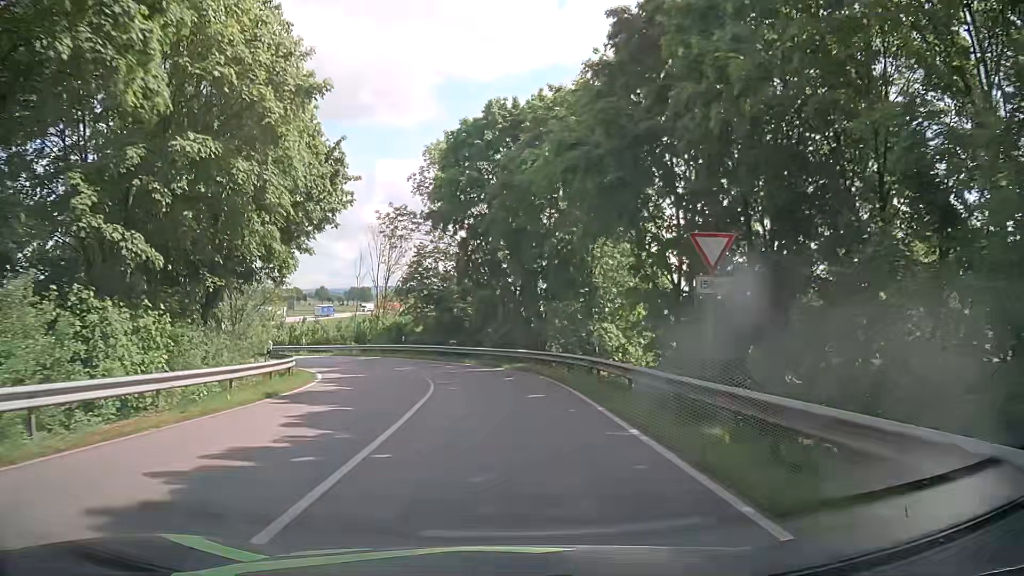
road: primary_link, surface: asphalt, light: Day
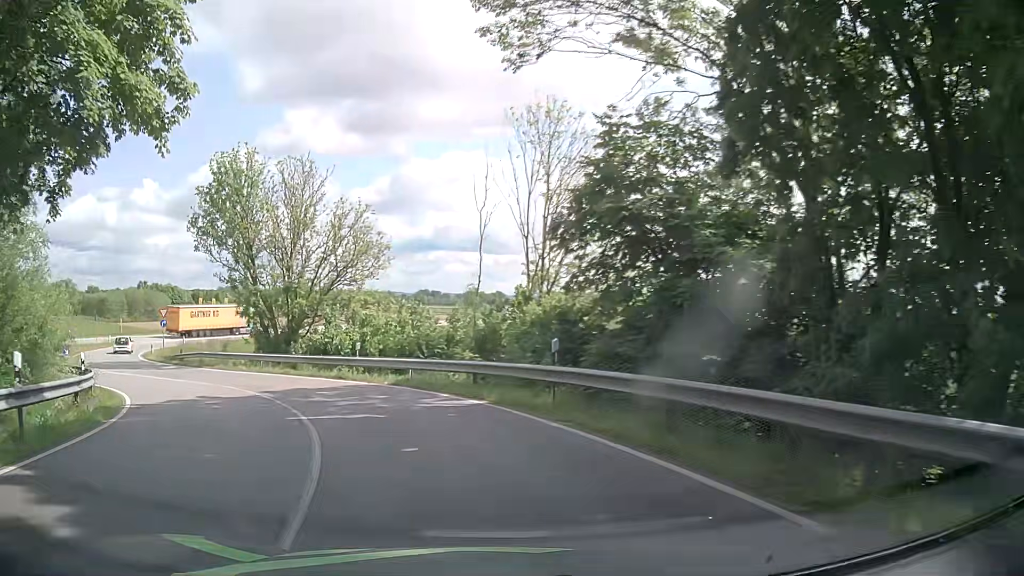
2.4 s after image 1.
(-2.2, +28.4) m; -15°
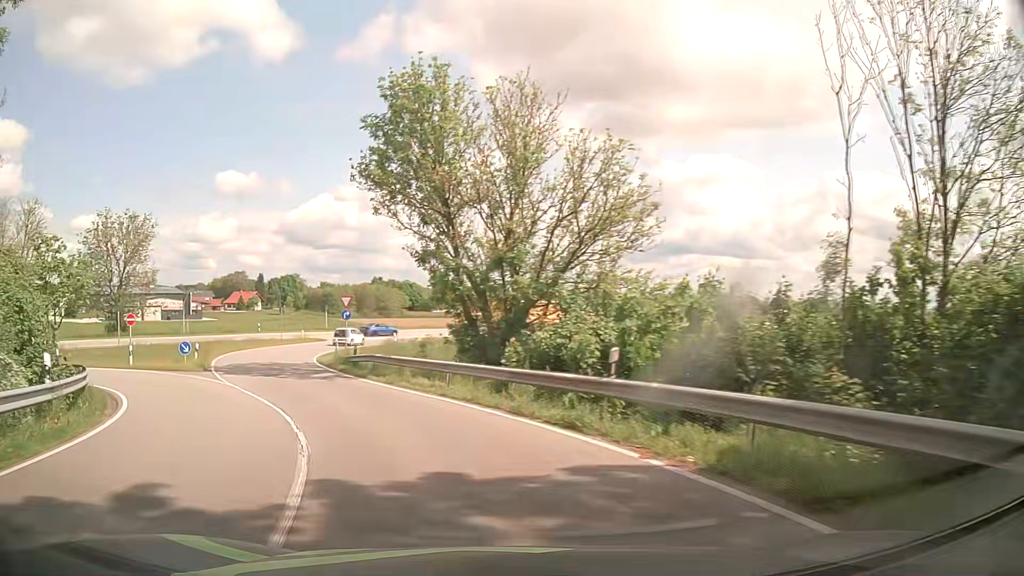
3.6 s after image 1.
(-2.2, +12.2) m; -22°
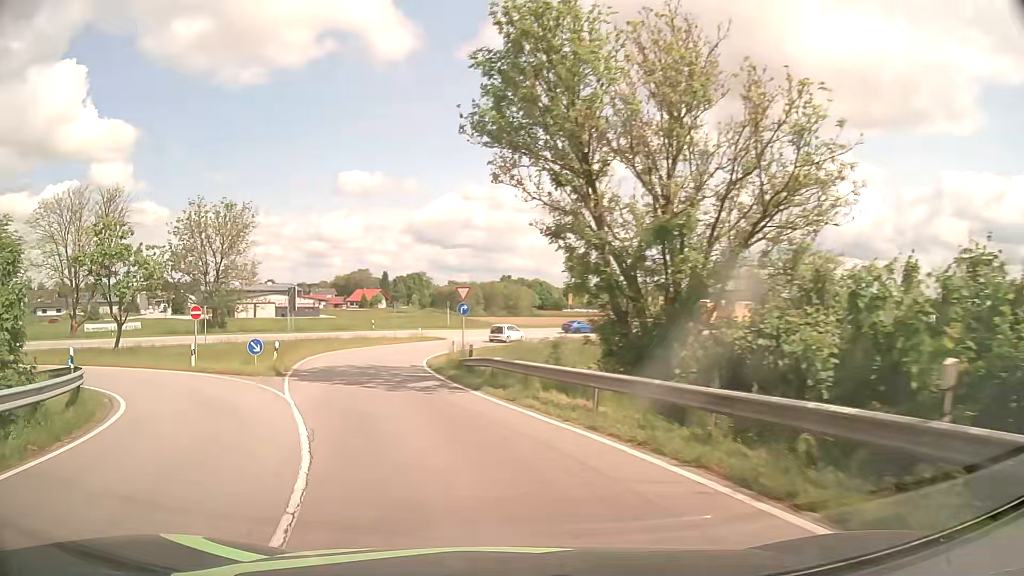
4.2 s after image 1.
(-0.6, +6.1) m; -11°
